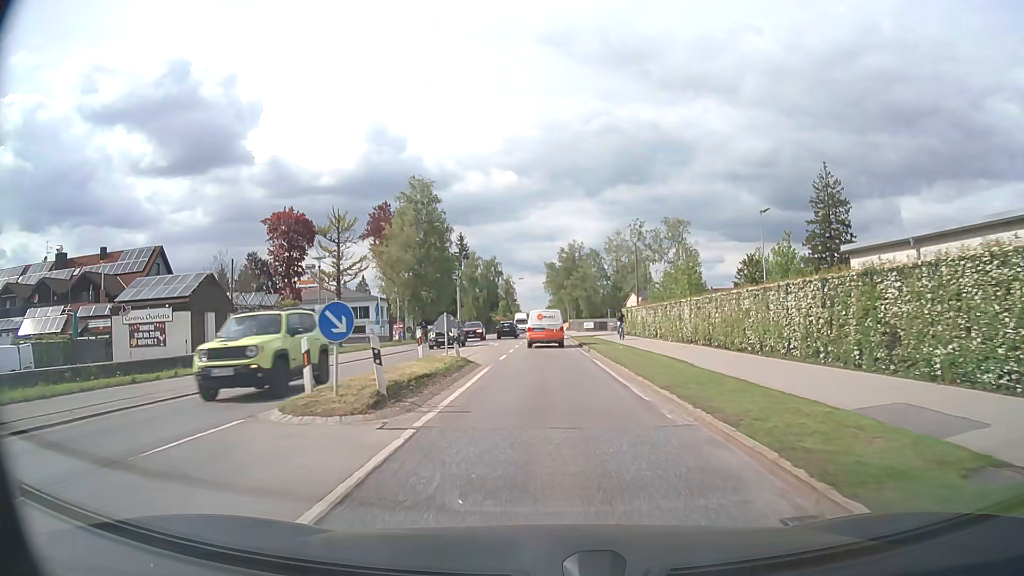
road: secondary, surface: asphalt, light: Day
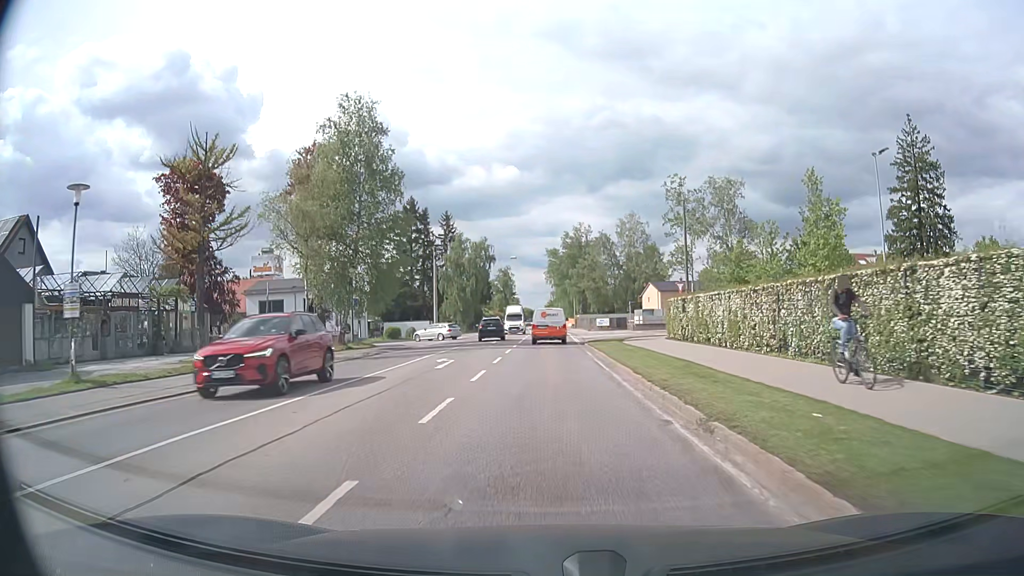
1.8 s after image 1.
(-0.1, +21.4) m; 0°
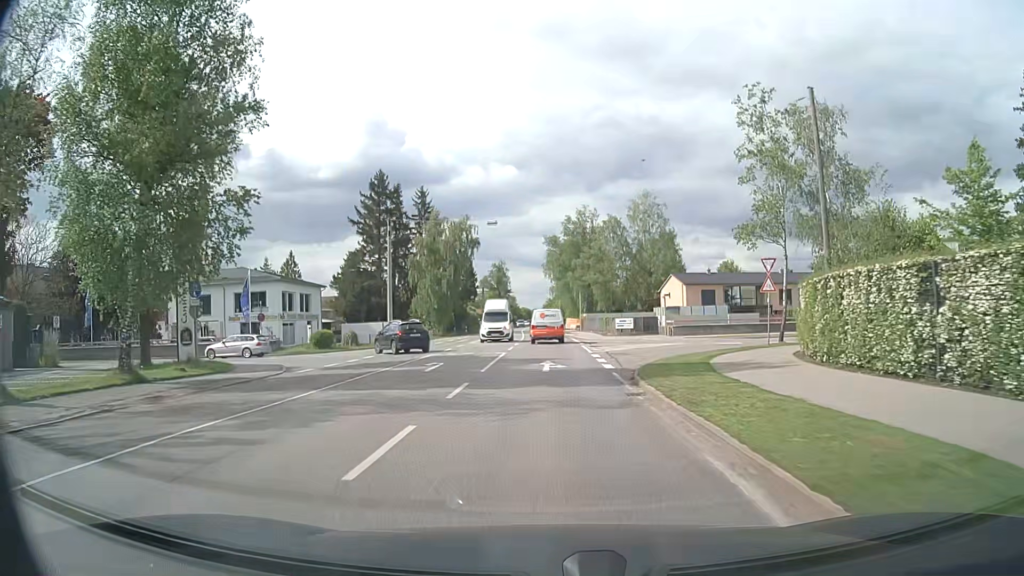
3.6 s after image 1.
(0.0, +21.1) m; 0°
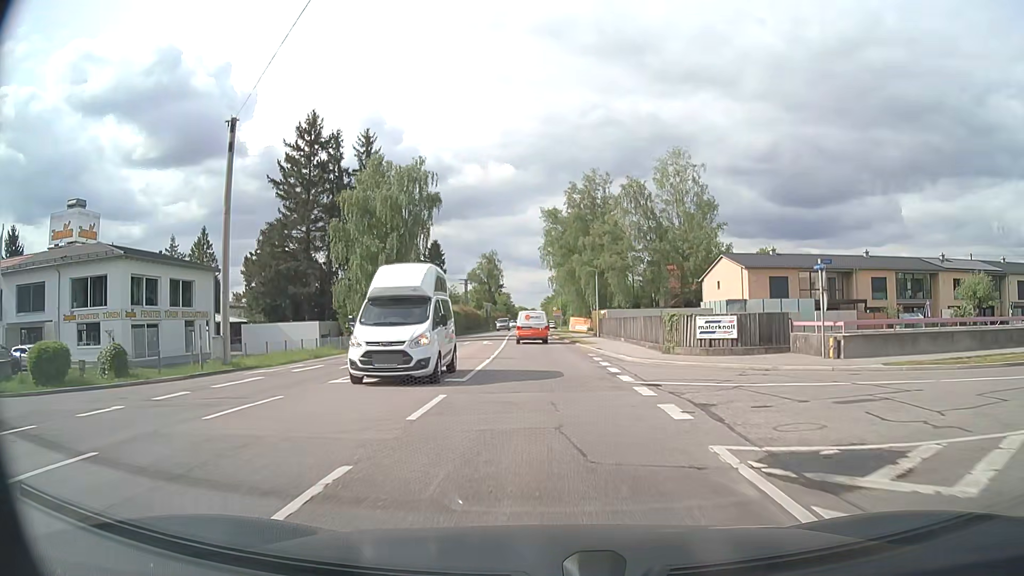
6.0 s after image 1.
(+0.1, +28.2) m; 0°
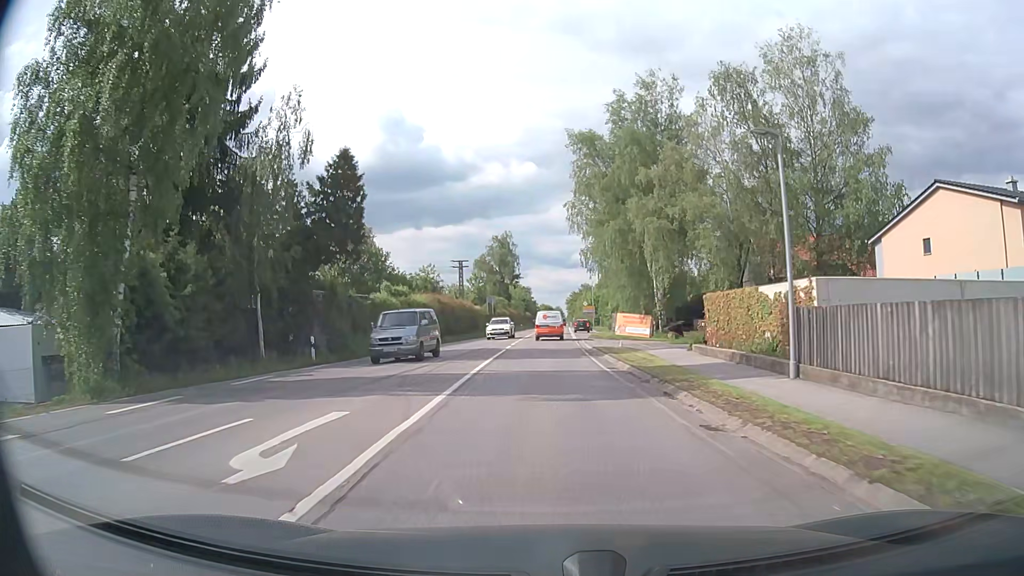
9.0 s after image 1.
(-0.6, +35.7) m; -2°
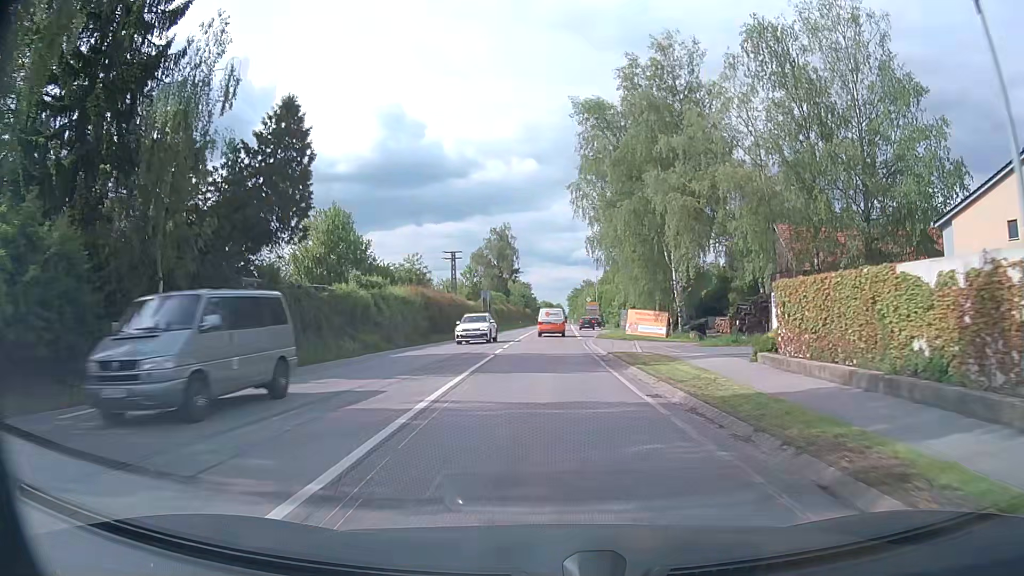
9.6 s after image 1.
(0.0, +7.3) m; 0°
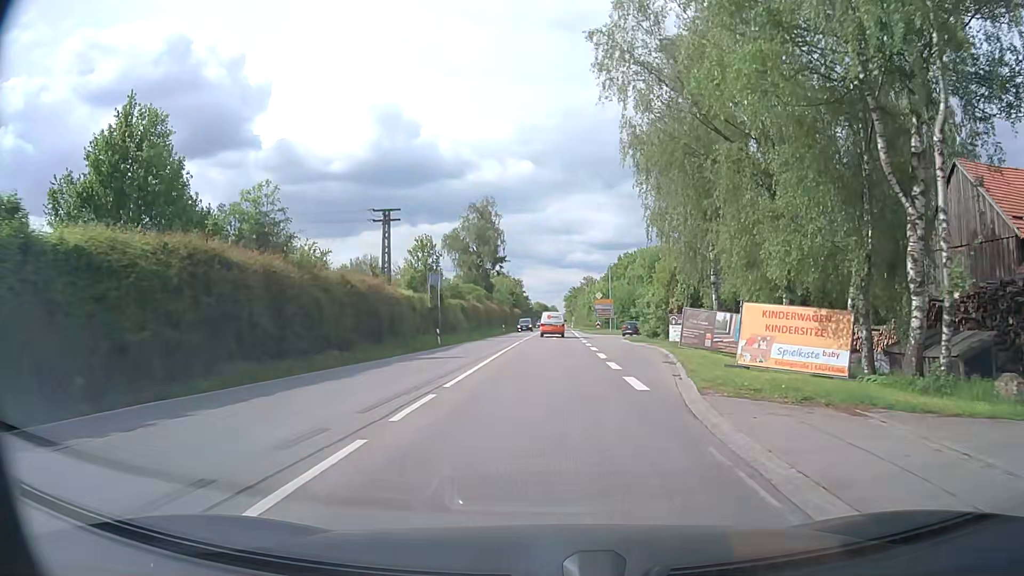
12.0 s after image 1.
(0.0, +30.6) m; 0°
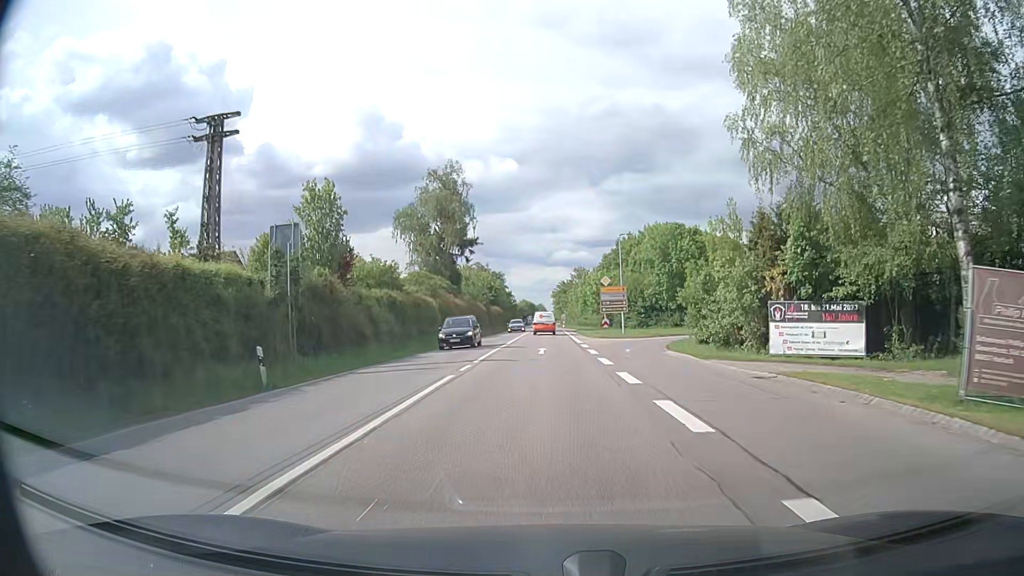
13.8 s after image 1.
(+0.3, +23.6) m; +1°
(0, +10) (0, +20) (0, +30) (0, +40) (0, +50) (0, +60) (0, +70) (0, +80) (0, +90) (0, +100) m
